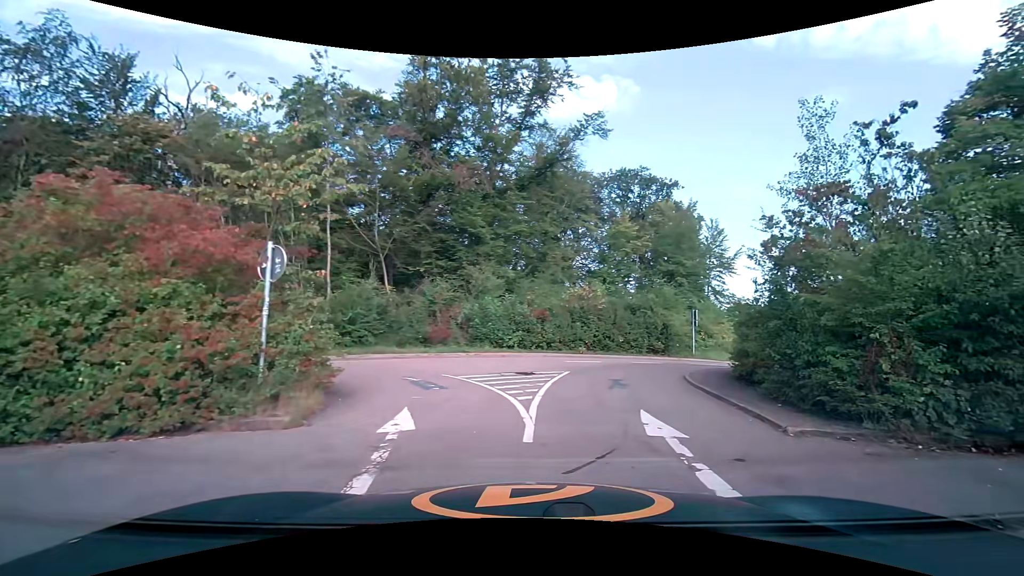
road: service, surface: asphalt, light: Day
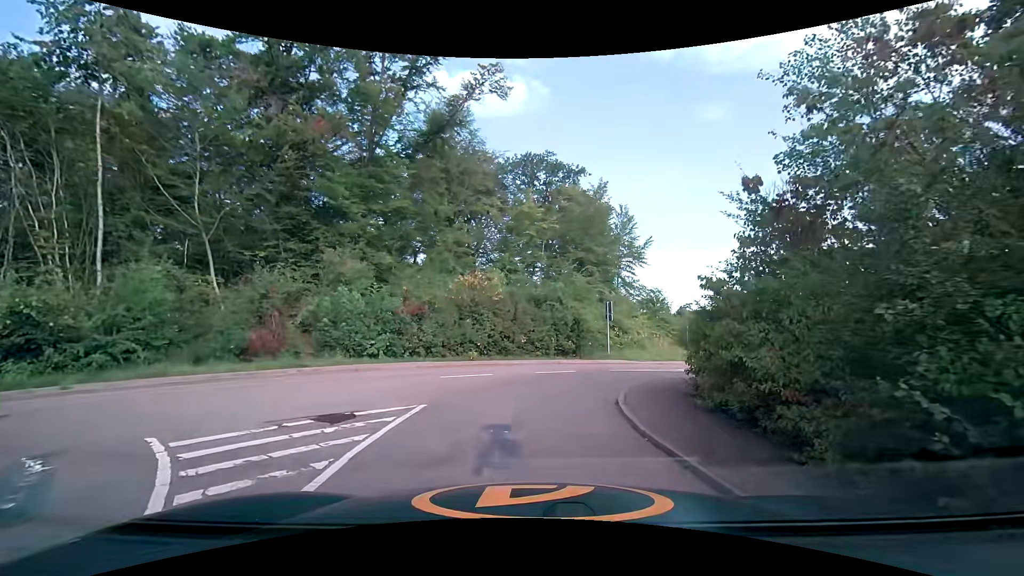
(+1.2, +6.2) m; +12°
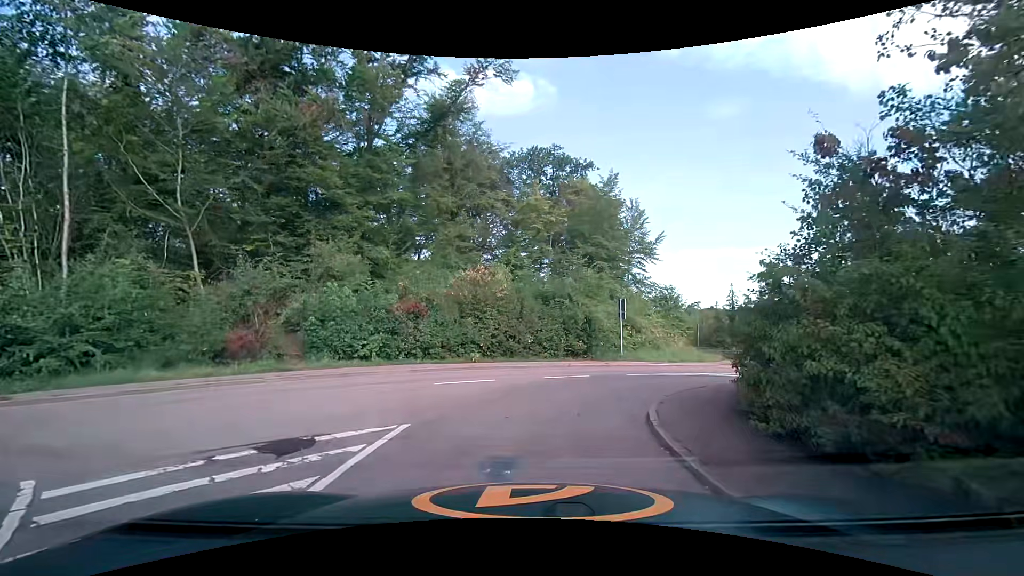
(0.0, +1.7) m; -2°
